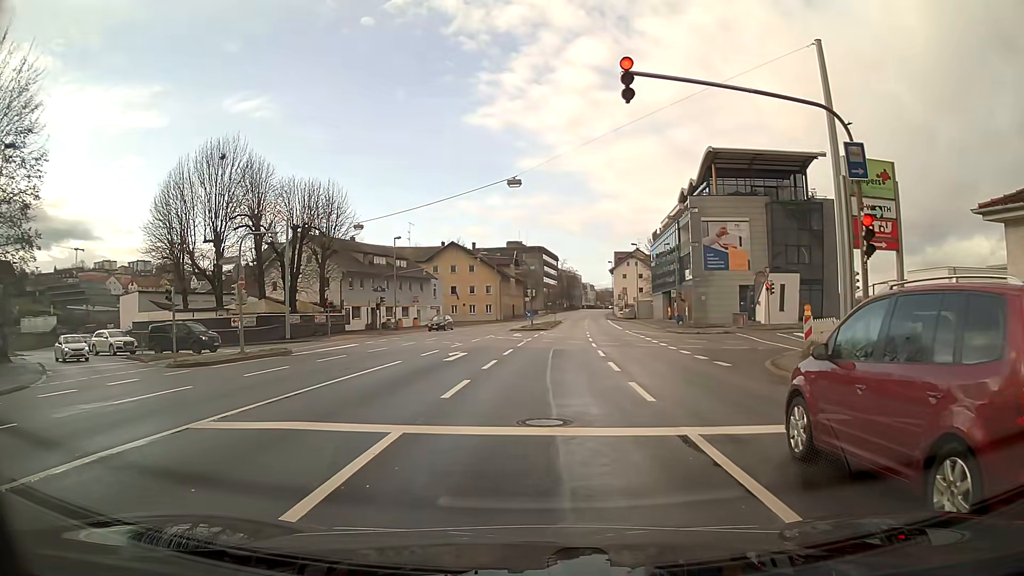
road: primary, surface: asphalt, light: Day
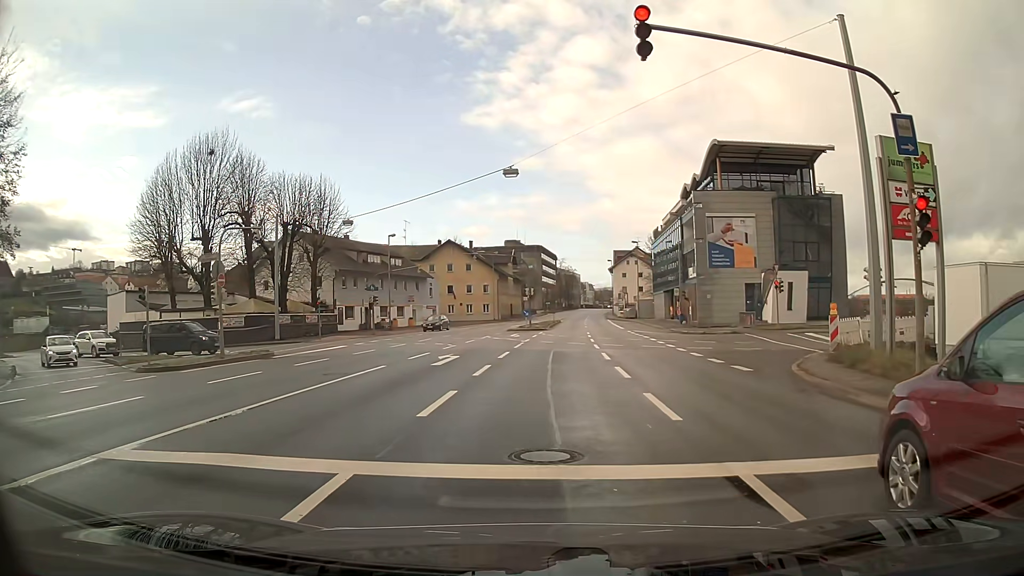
(0.0, +2.0) m; 0°
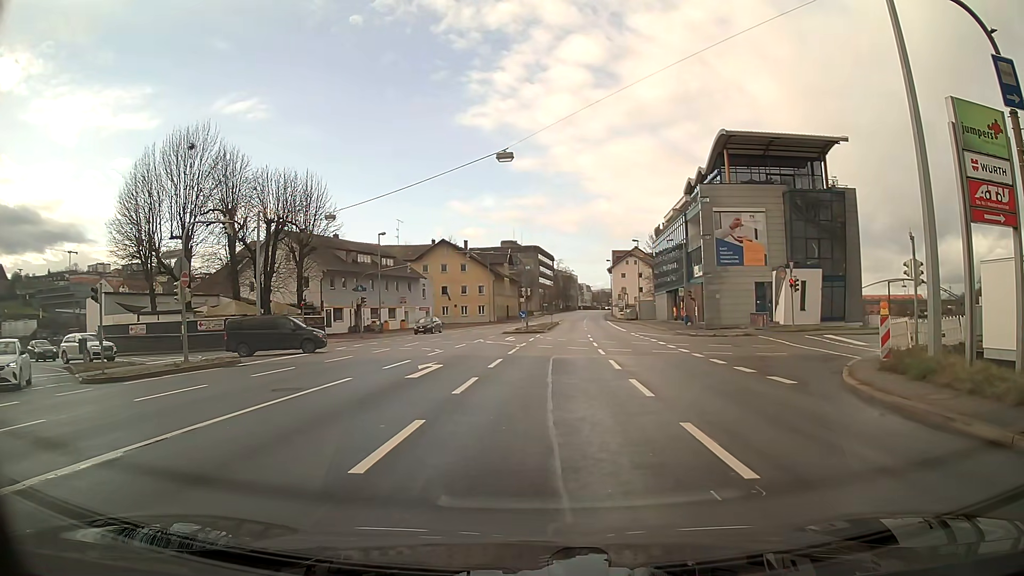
(0.0, +3.0) m; +2°
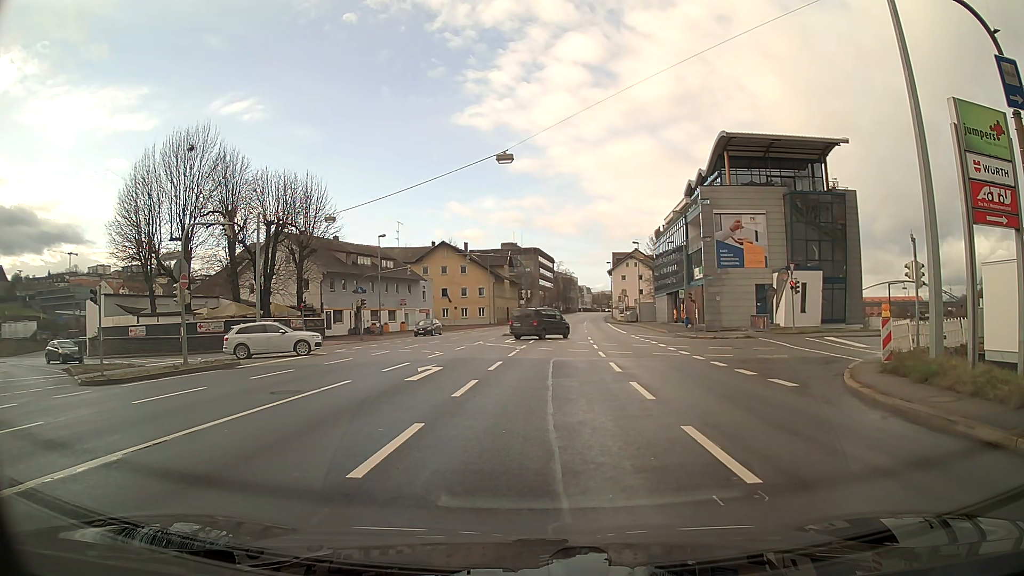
(0.0, +0.2) m; 0°
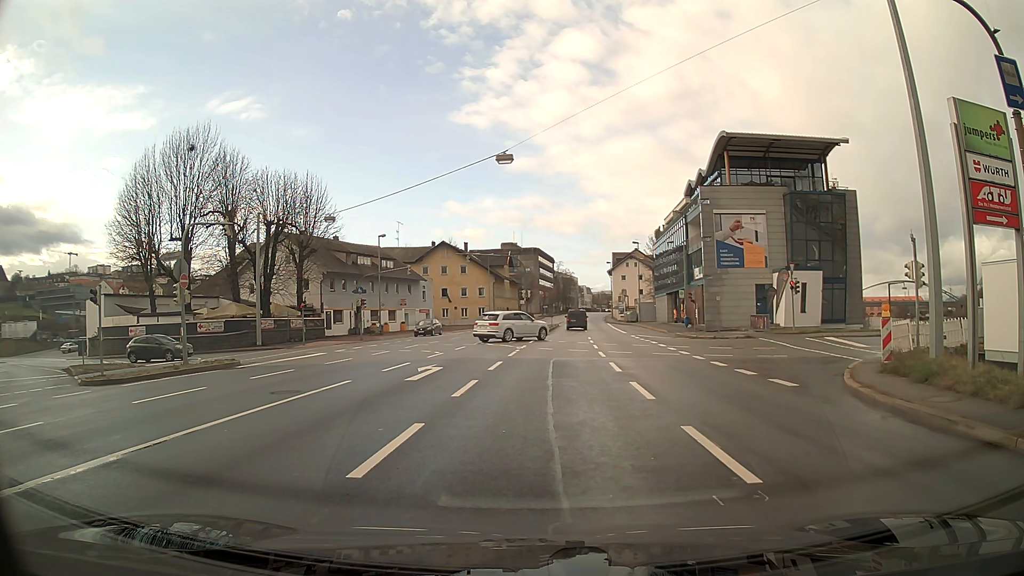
(0.0, 0.0) m; 0°
(0, +10) (0, +20) (0, +30) (0, +40) (0, +50) (0, +60) (0, +70) (+1, +80) (+1, +90) (+1, +100) m
